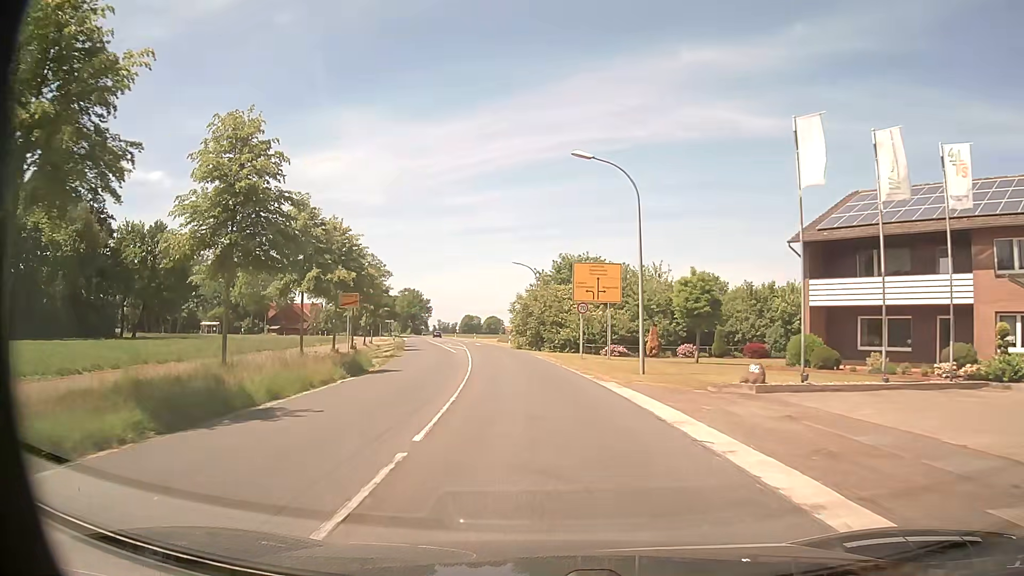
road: secondary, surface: asphalt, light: Day
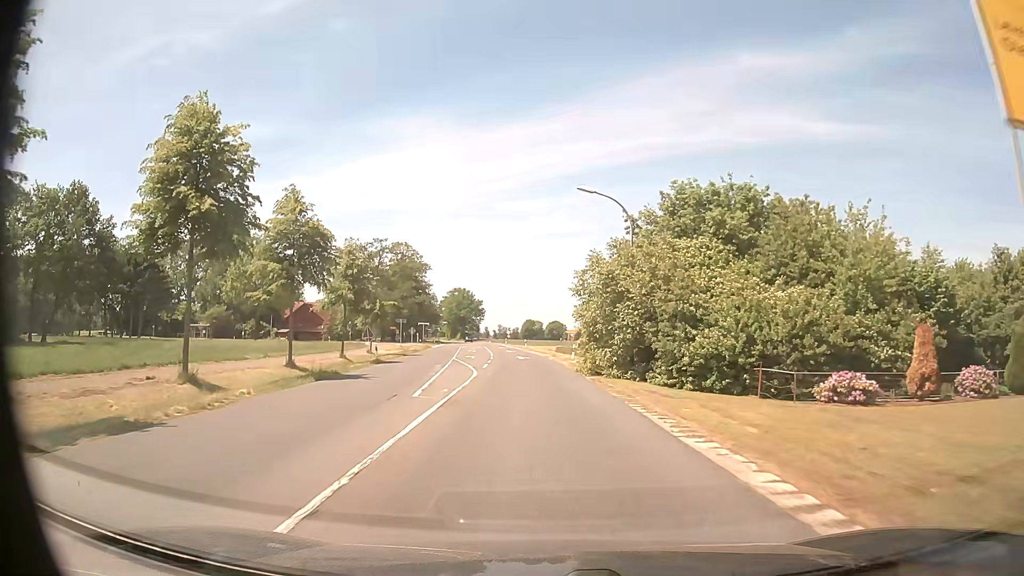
(-1.5, +30.6) m; -5°
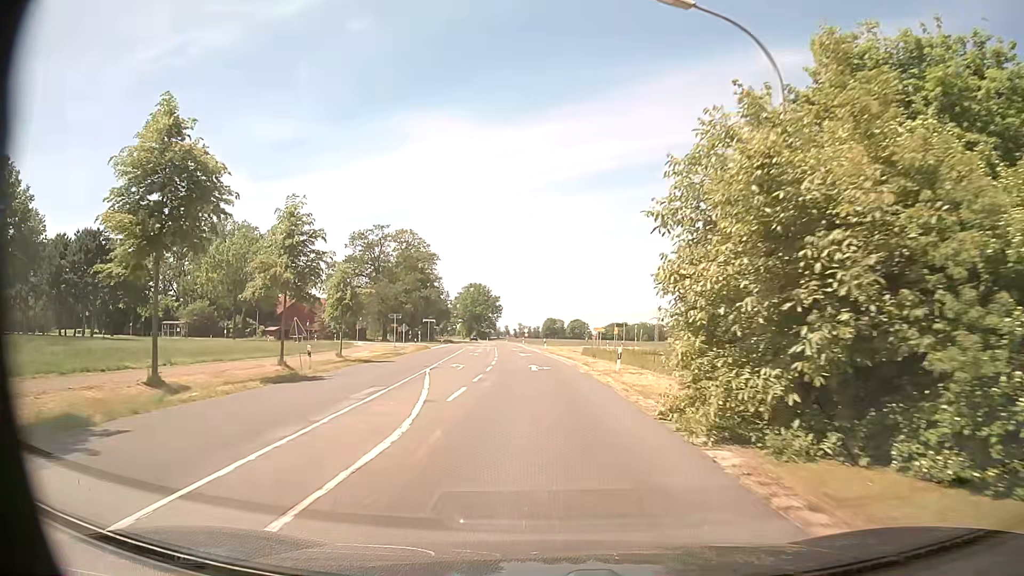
(-0.2, +16.2) m; -2°
(0, +10) (0, +20) (-1, +30) (-1, +40) (-2, +50) (-3, +60) (-4, +70) (-4, +80) (-5, +90) (-6, +100) m
